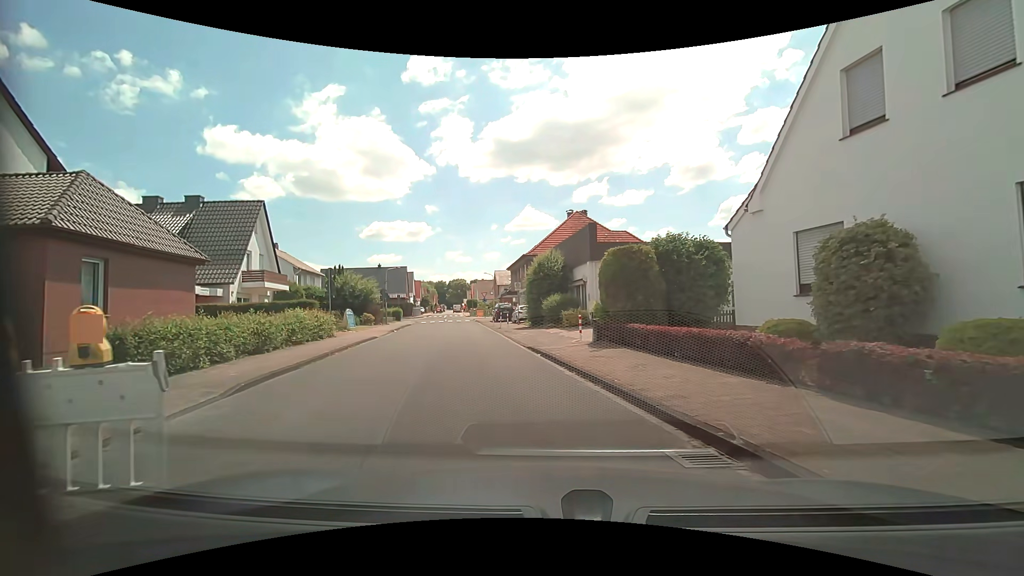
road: residential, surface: asphalt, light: Day
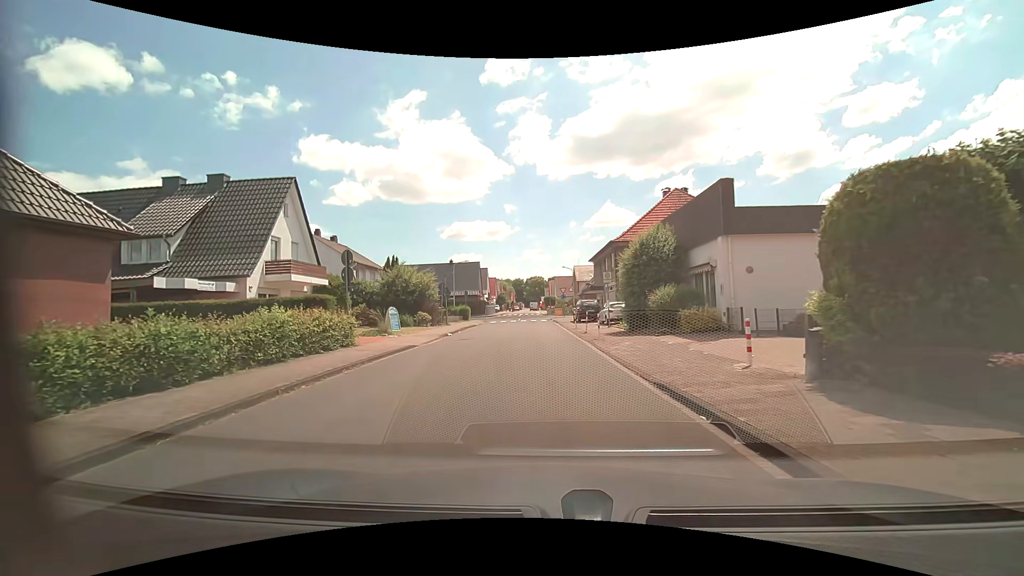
(-0.7, +8.3) m; -8°
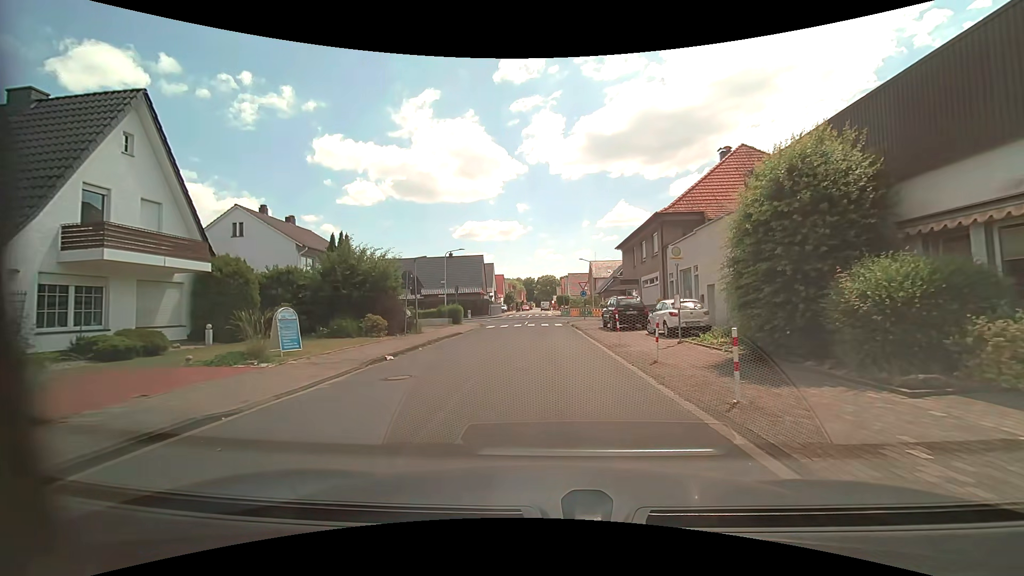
(-0.4, +12.5) m; -2°
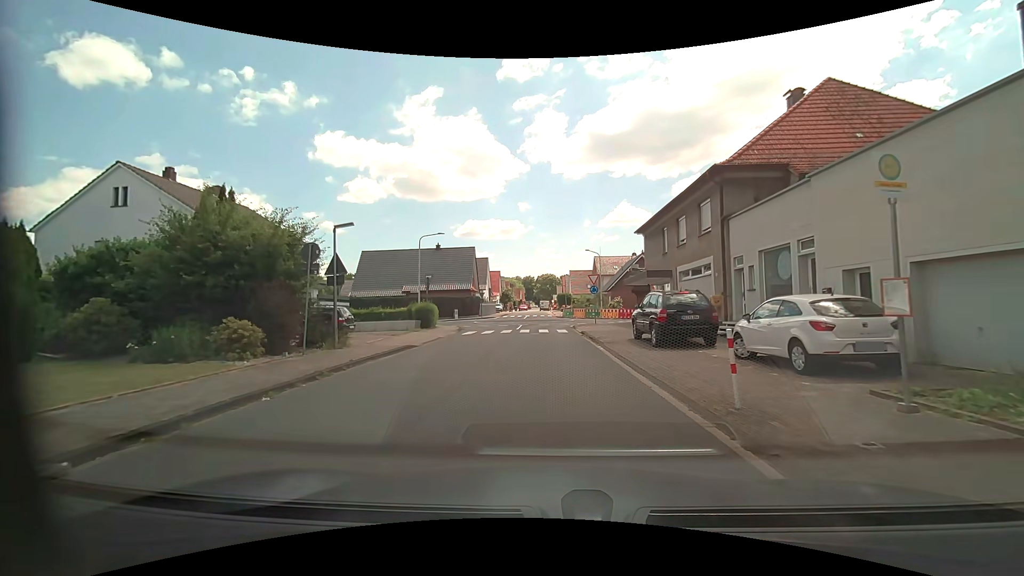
(0.0, +10.2) m; 0°
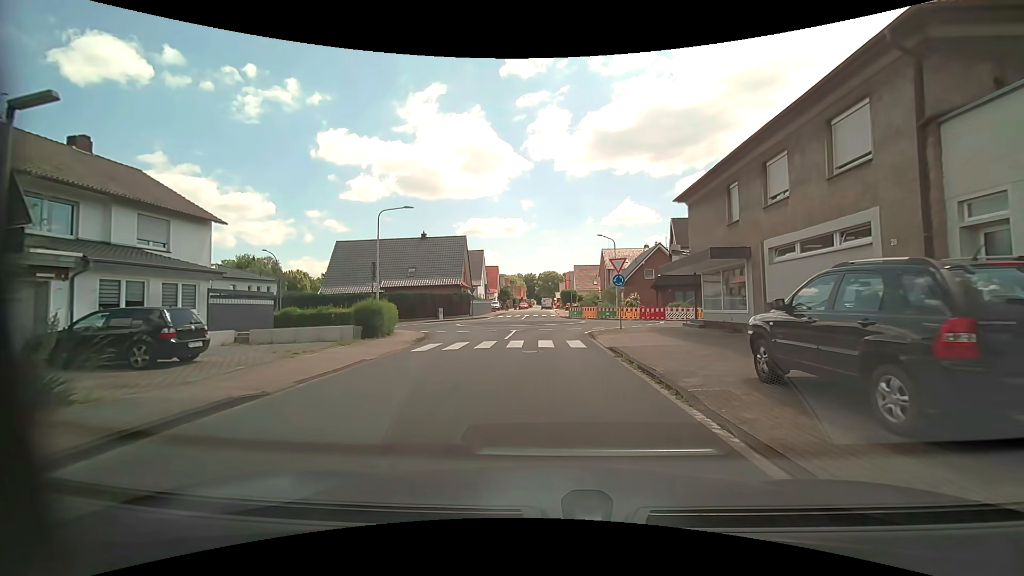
(0.0, +10.2) m; 0°
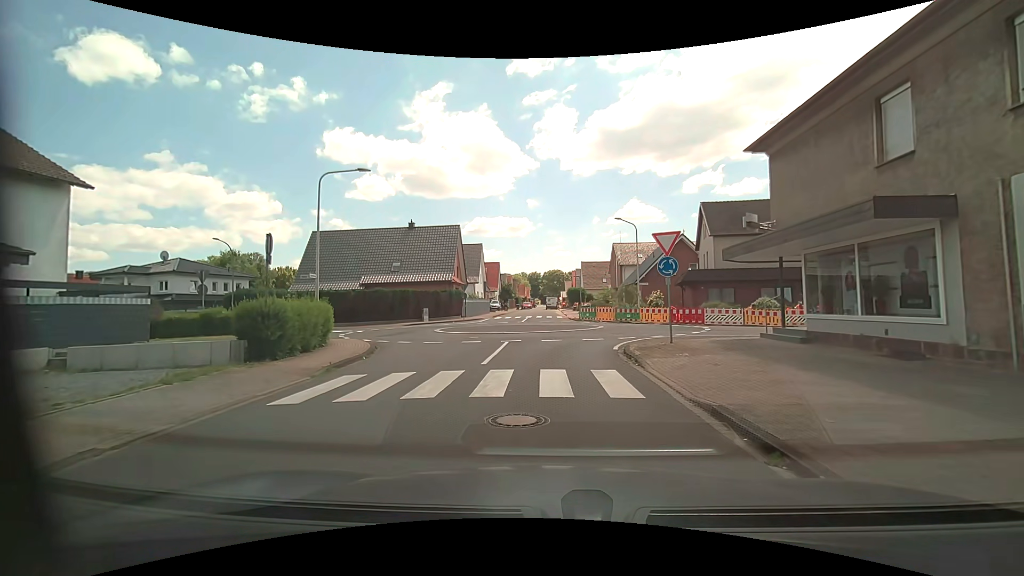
(0.0, +8.3) m; 0°
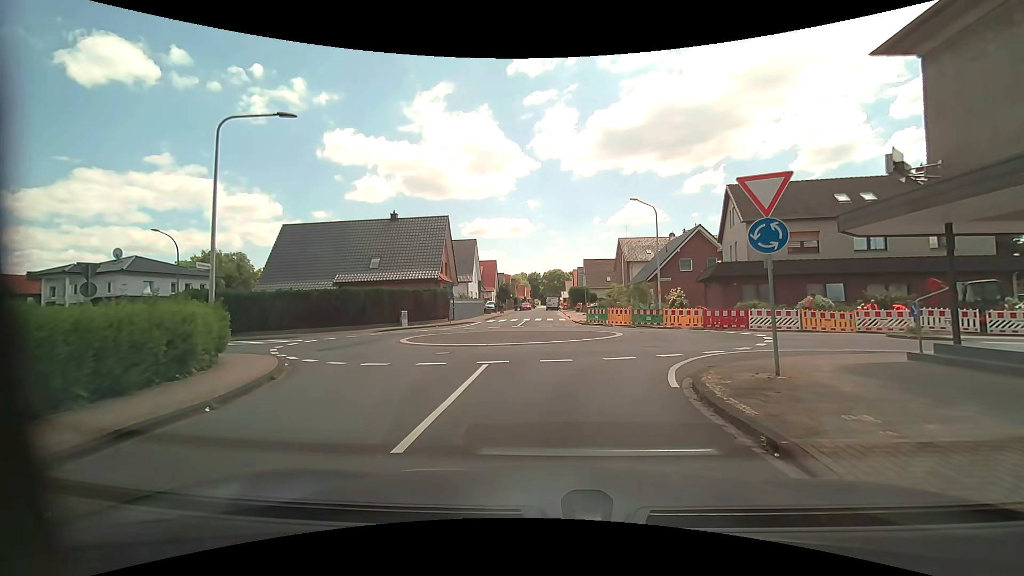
(0.0, +6.6) m; 0°
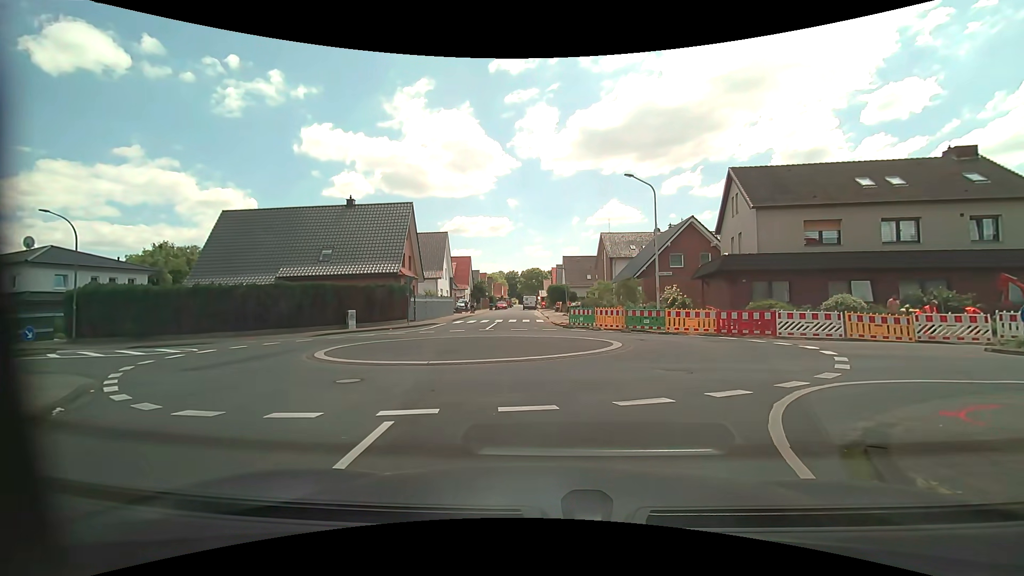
(+0.1, +5.6) m; +2°
(+2, +10) (+11, +13) (+21, +12) (+31, +11) (+41, +10) (+51, +9) (+61, +7) (+71, +5) (+81, +3) (+90, +2) m
